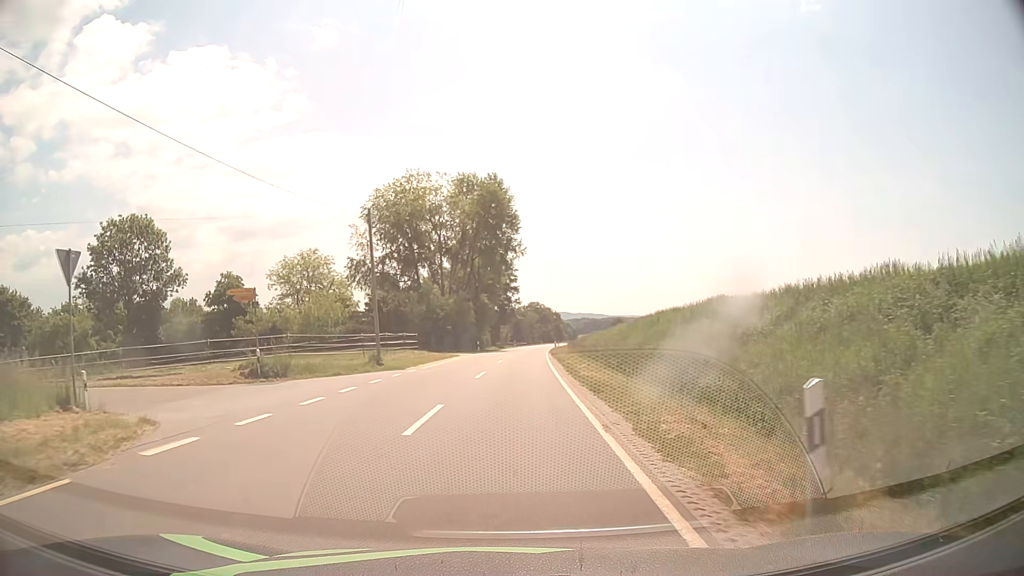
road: tertiary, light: Day
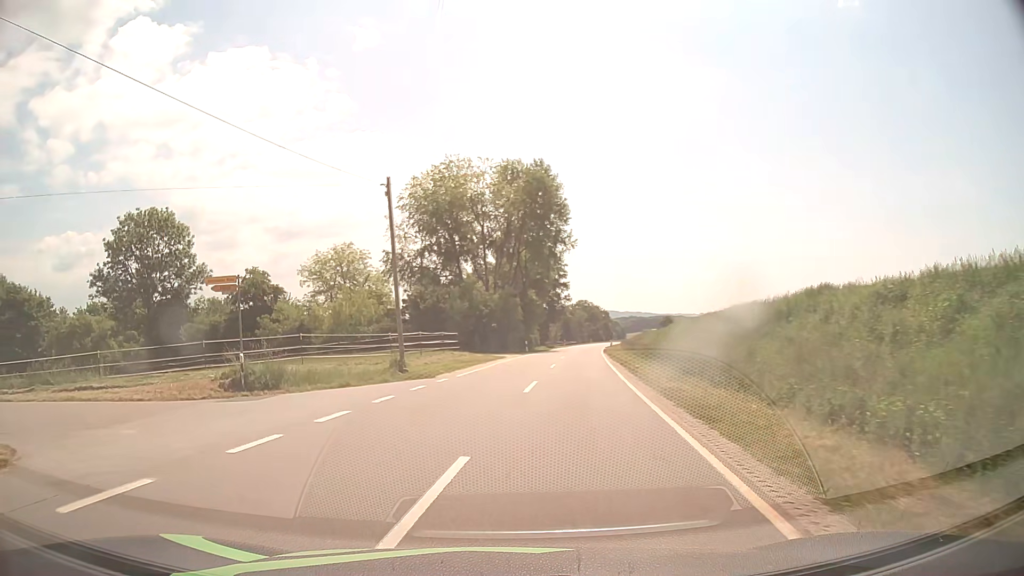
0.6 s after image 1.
(-0.1, +5.3) m; -4°
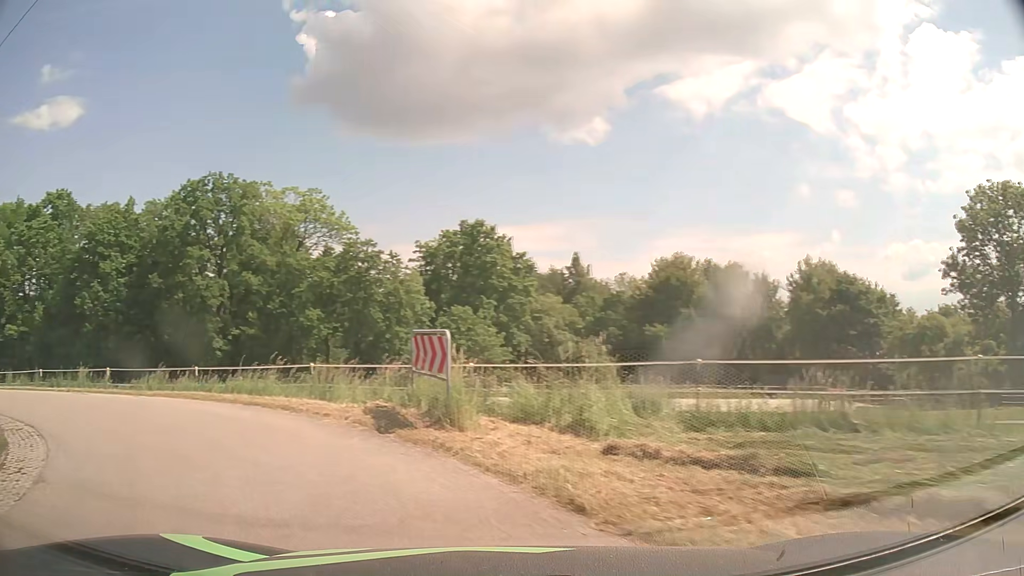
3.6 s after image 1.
(-8.1, +13.9) m; -75°
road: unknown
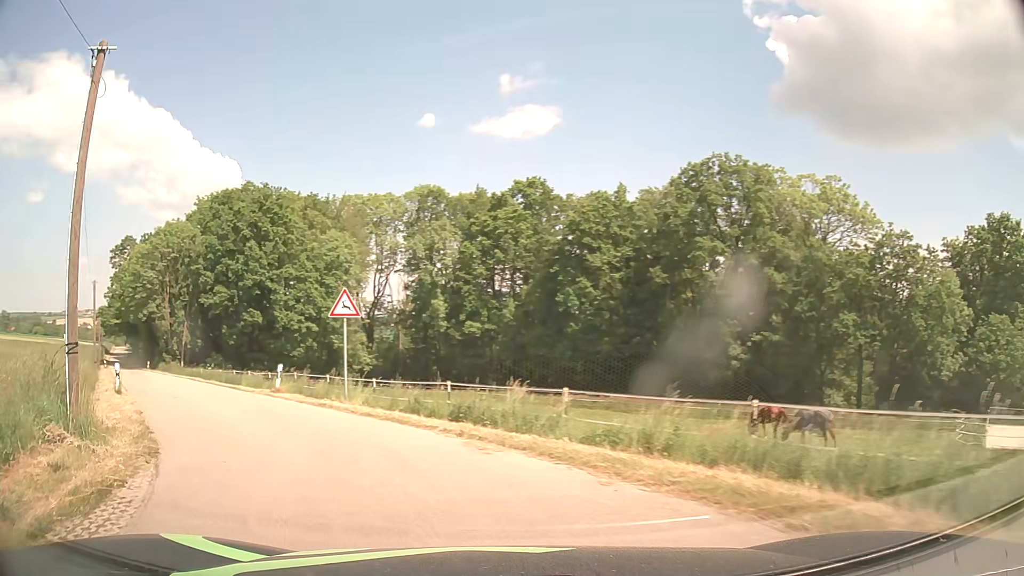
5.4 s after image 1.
(-4.3, +10.4) m; -41°
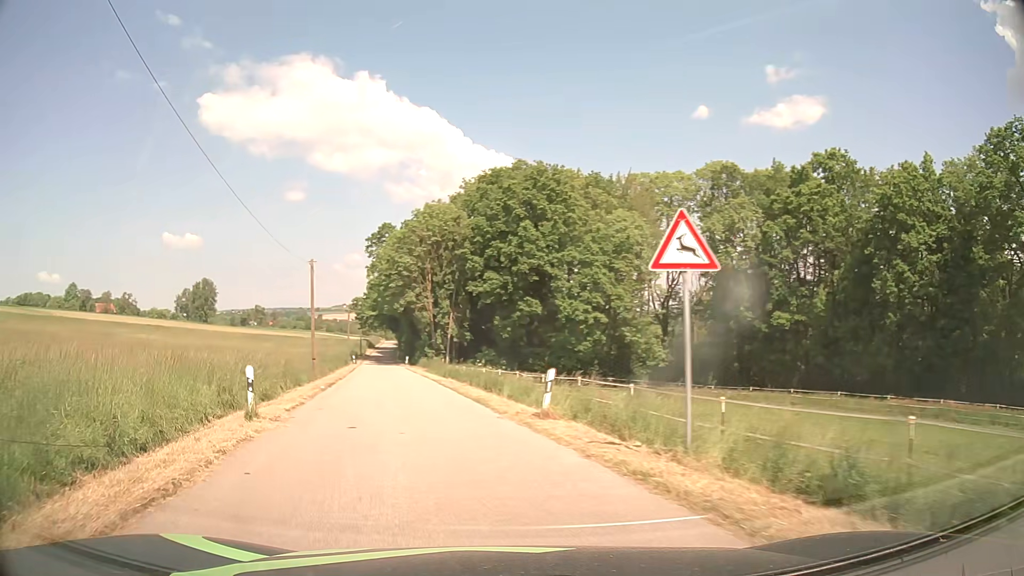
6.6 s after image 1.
(-2.3, +9.6) m; -25°
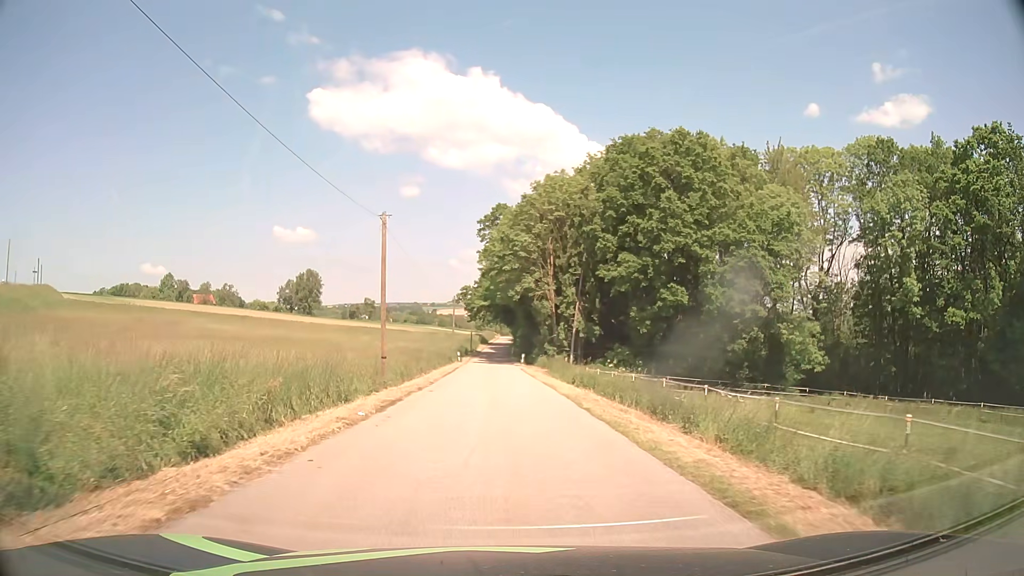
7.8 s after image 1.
(-1.6, +12.1) m; -10°
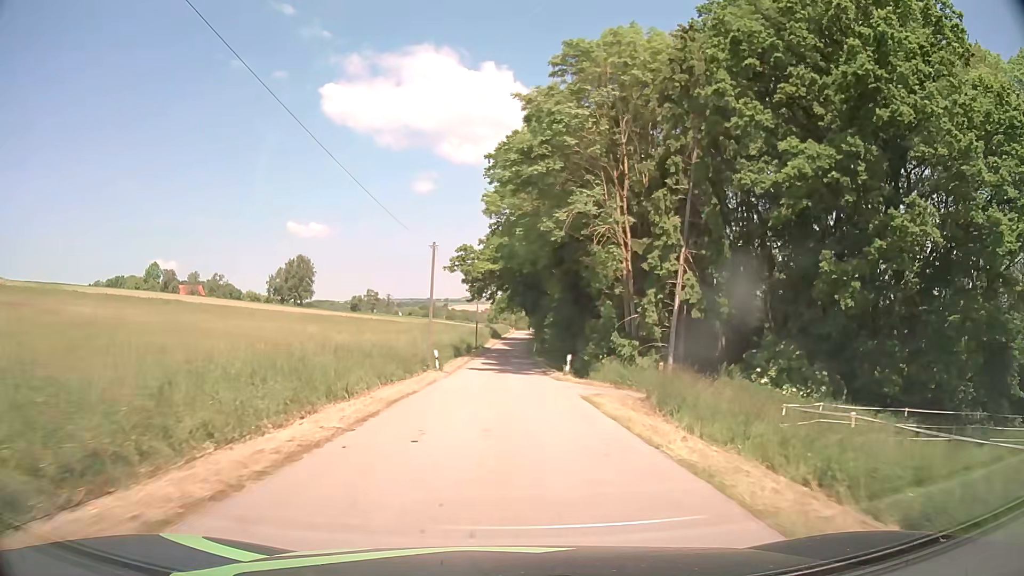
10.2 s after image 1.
(-0.7, +31.8) m; -1°
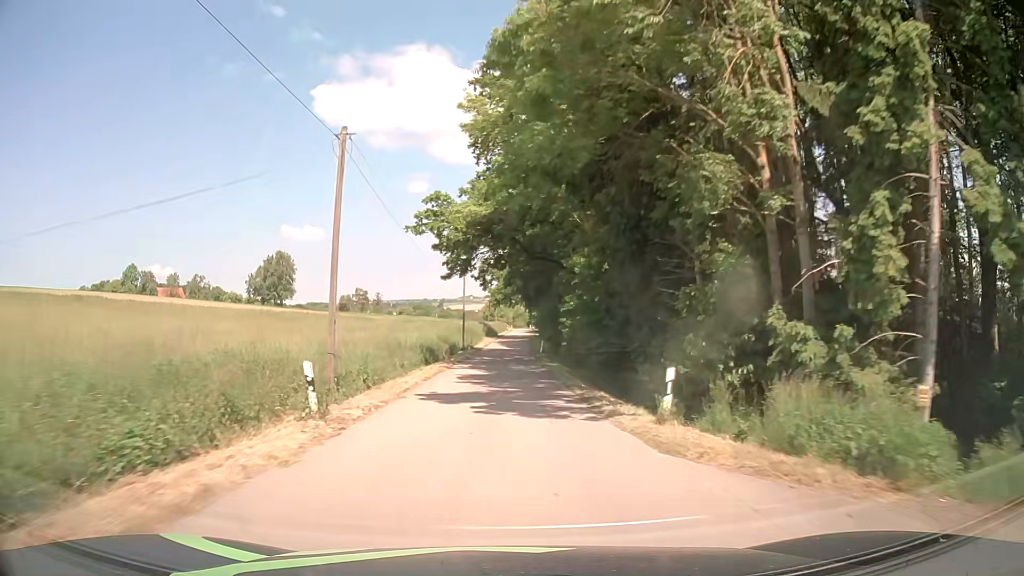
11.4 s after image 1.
(+0.1, +18.9) m; 0°
(0, +10) (0, +20) (0, +30) (0, +40) (0, +50) (0, +60) (+1, +70) (+1, +80) (+1, +90) (+1, +100) m
